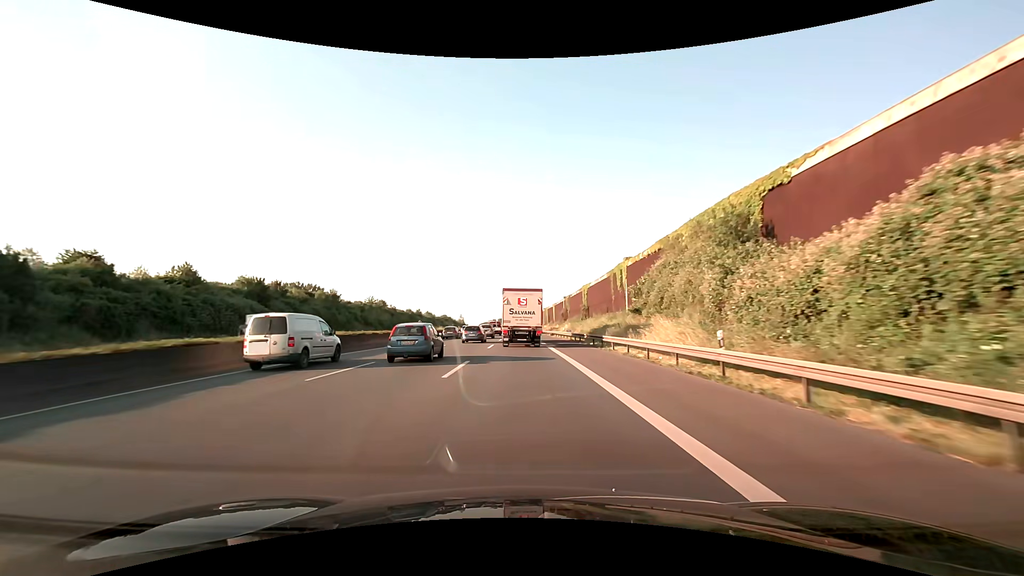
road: motorway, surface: asphalt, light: Day
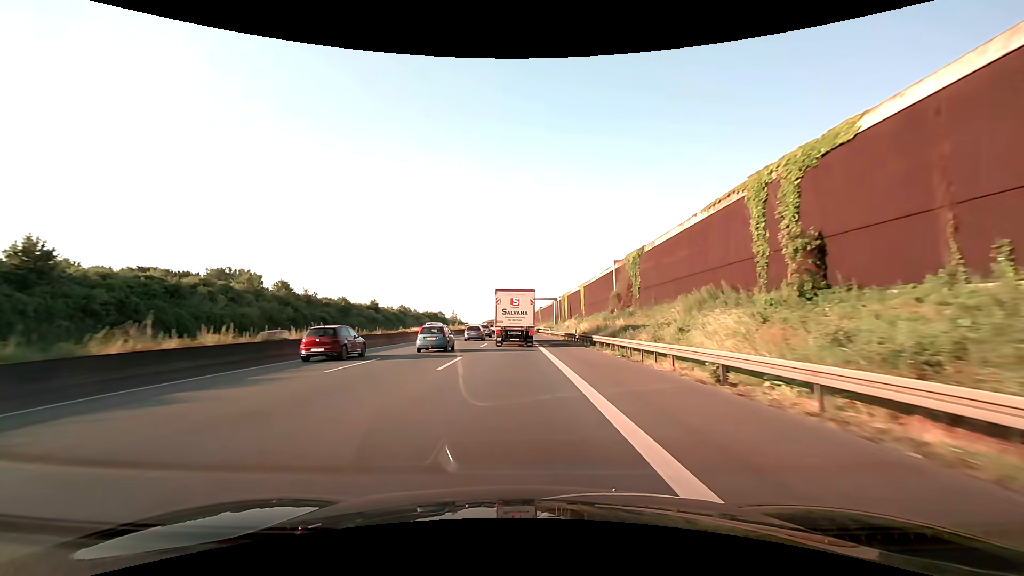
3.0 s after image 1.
(-0.2, +69.6) m; 0°
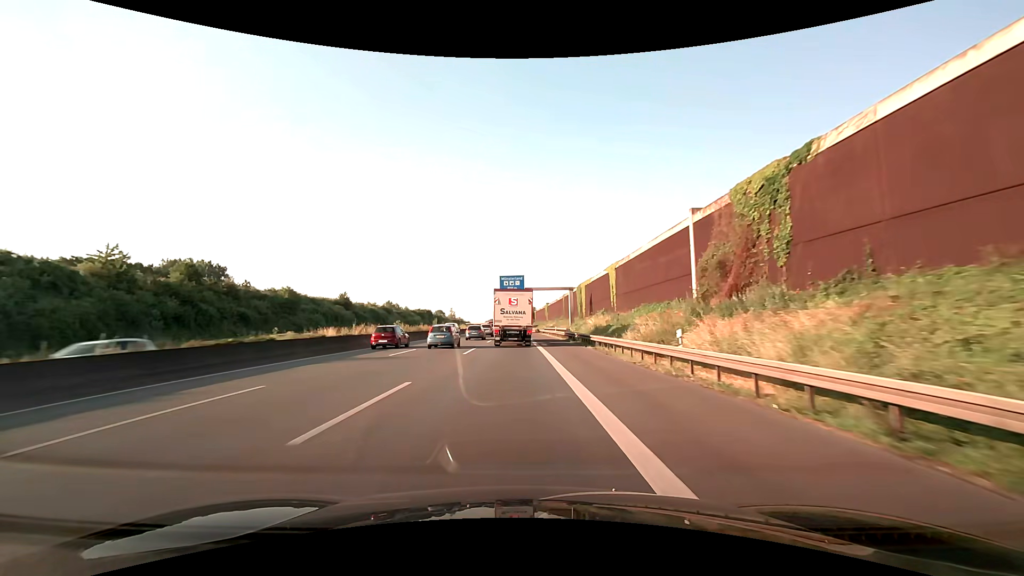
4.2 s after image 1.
(-0.2, +27.7) m; -1°
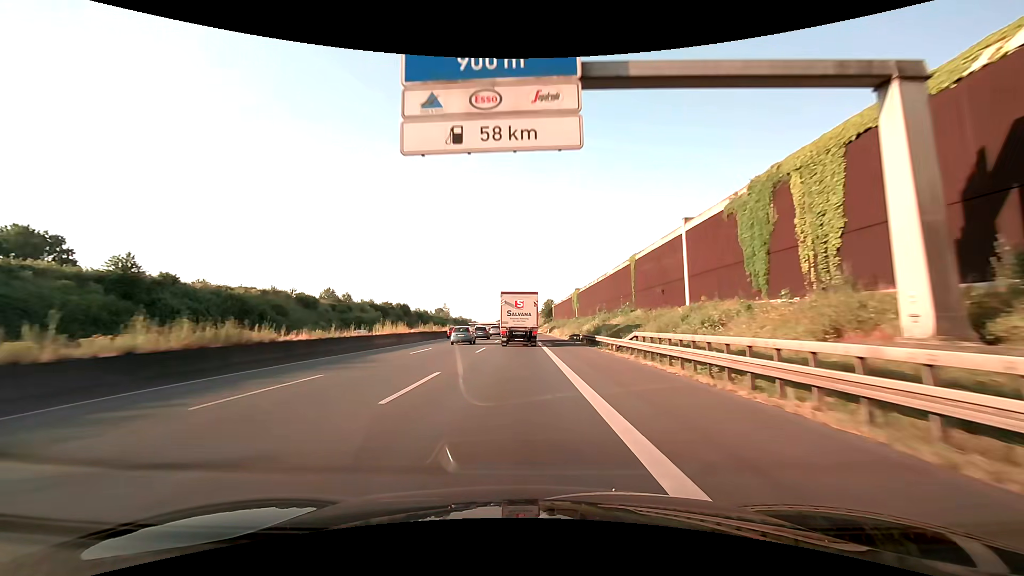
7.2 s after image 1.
(-0.7, +69.1) m; -1°
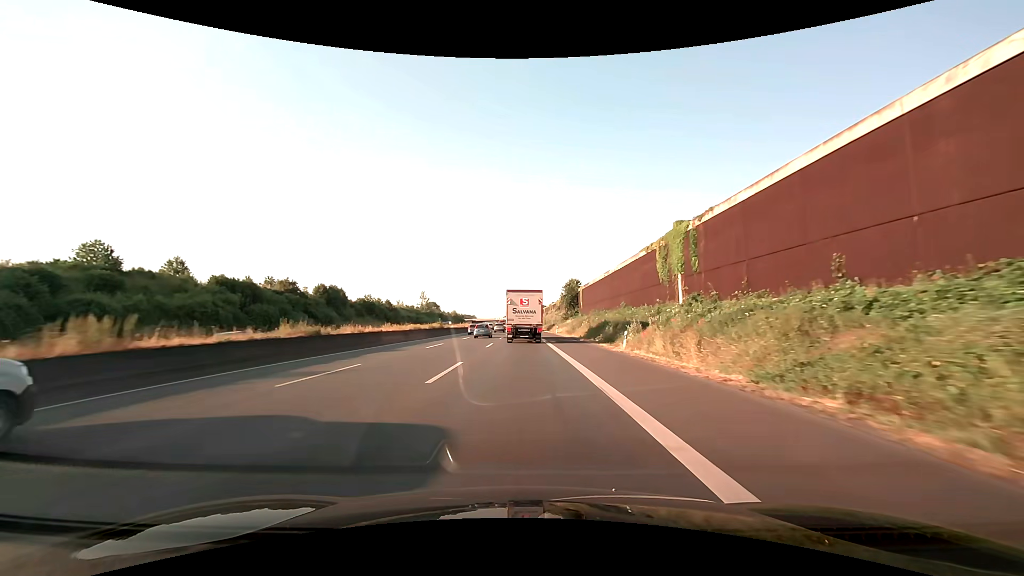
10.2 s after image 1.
(-0.4, +69.6) m; -1°
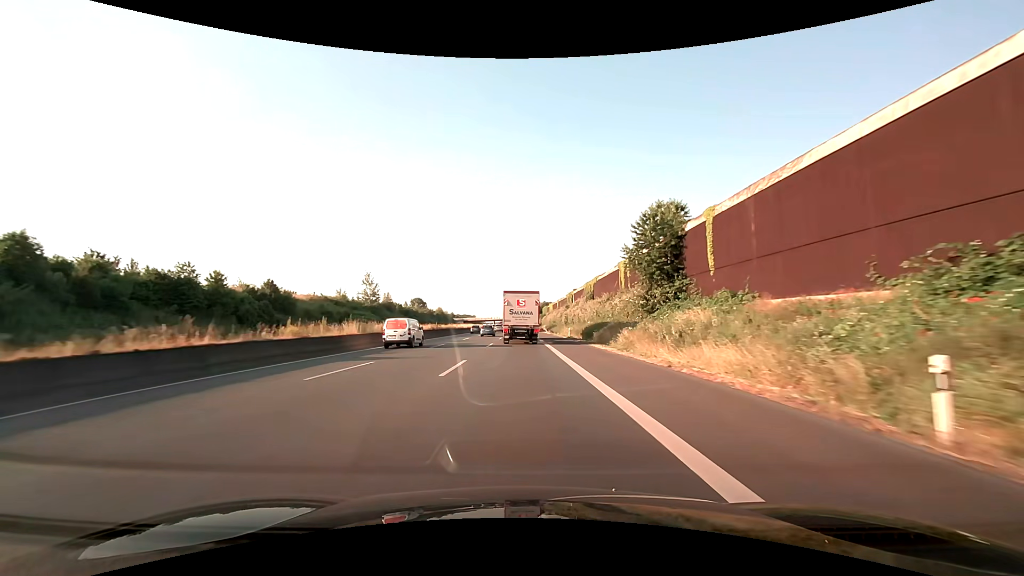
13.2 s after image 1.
(-0.2, +70.4) m; 0°
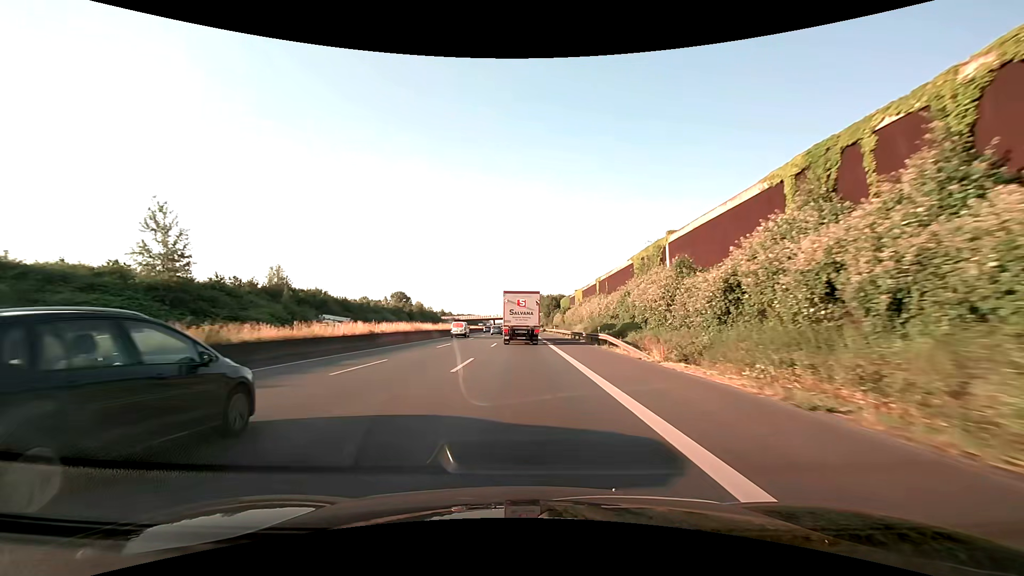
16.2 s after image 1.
(-0.5, +70.9) m; -1°
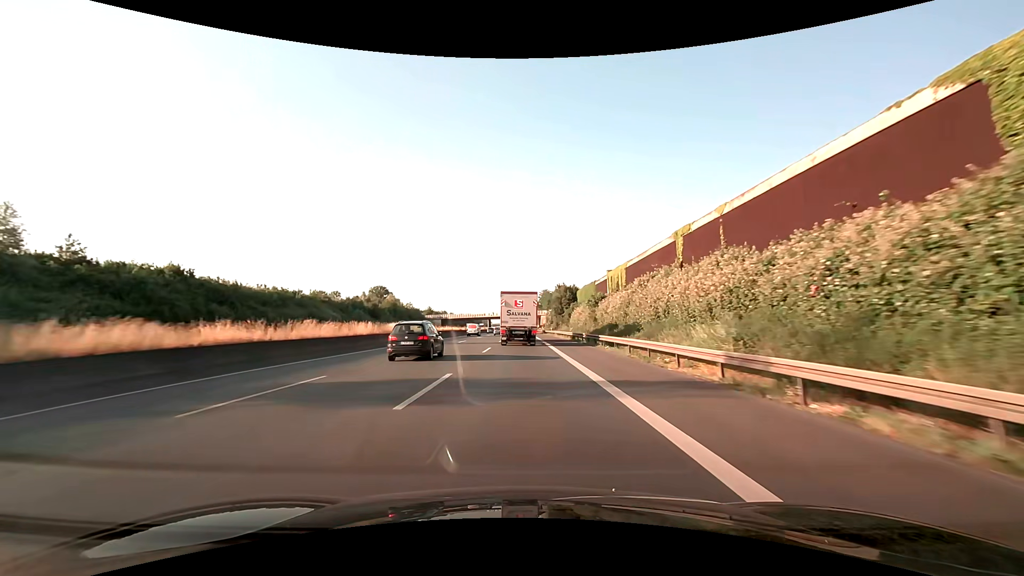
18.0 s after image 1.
(-0.2, +42.6) m; 0°
(0, +10) (0, +20) (0, +30) (0, +40) (0, +50) (0, +60) (0, +70) (0, +80) (-1, +90) (-1, +100) m
